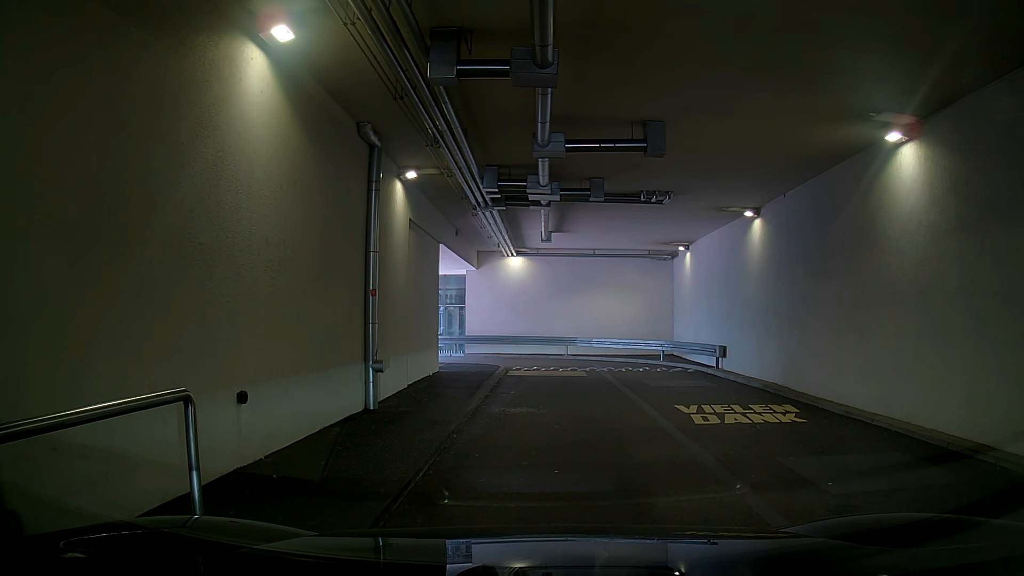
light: Day
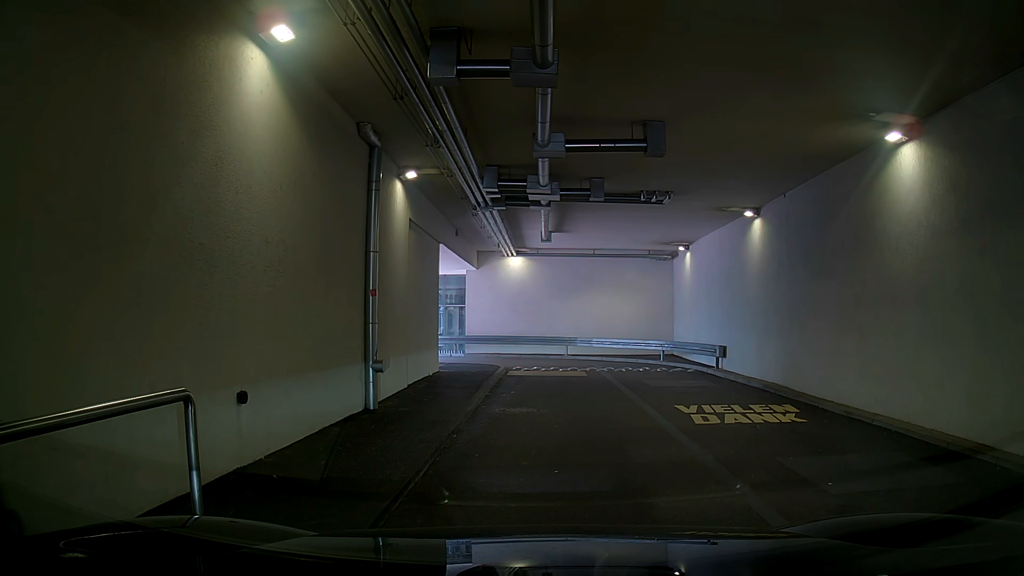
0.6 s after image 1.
(0.0, 0.0) m; 0°
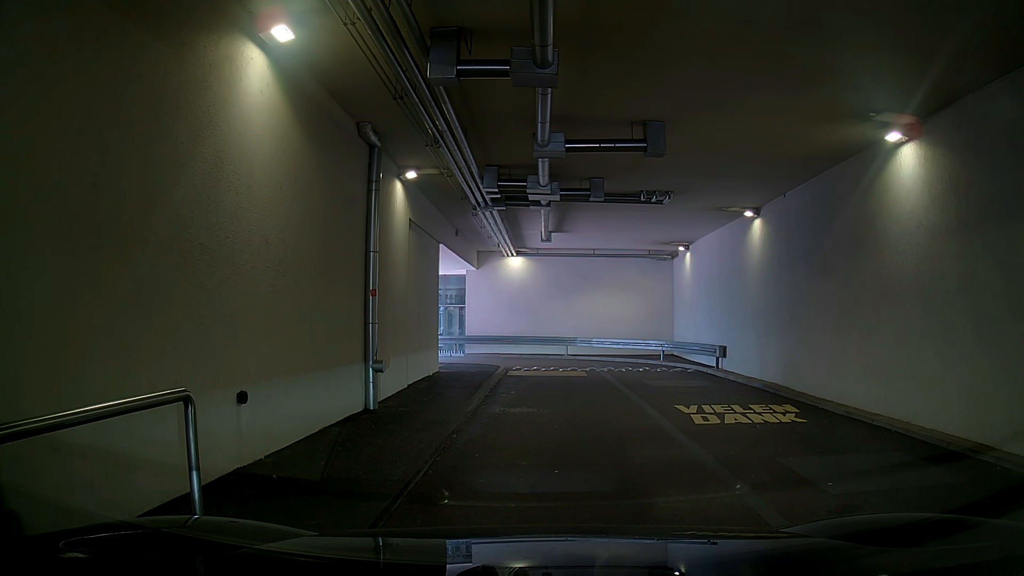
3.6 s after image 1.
(0.0, 0.0) m; 0°
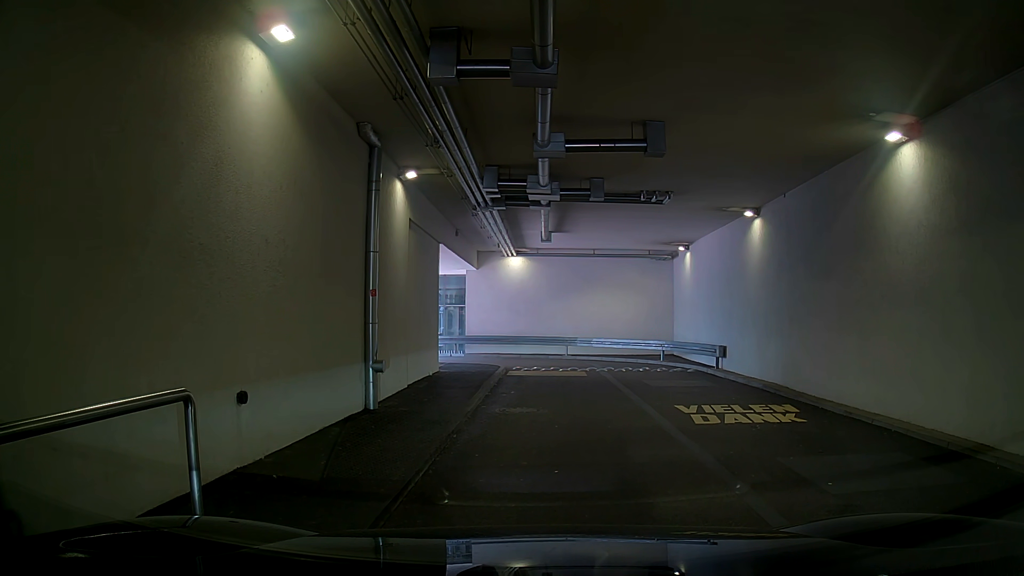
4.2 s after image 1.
(0.0, 0.0) m; 0°
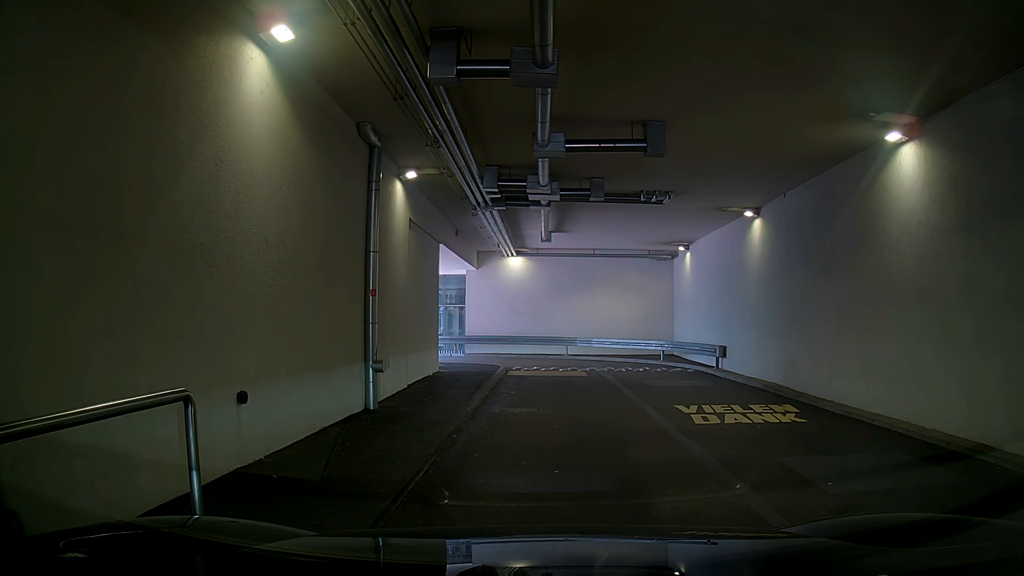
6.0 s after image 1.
(0.0, 0.0) m; 0°
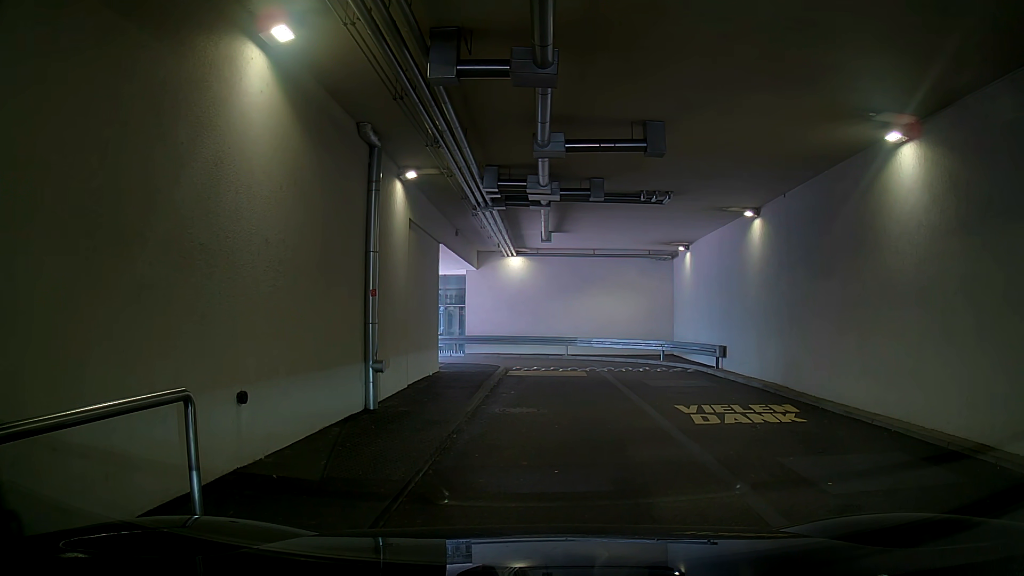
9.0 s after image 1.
(0.0, 0.0) m; 0°
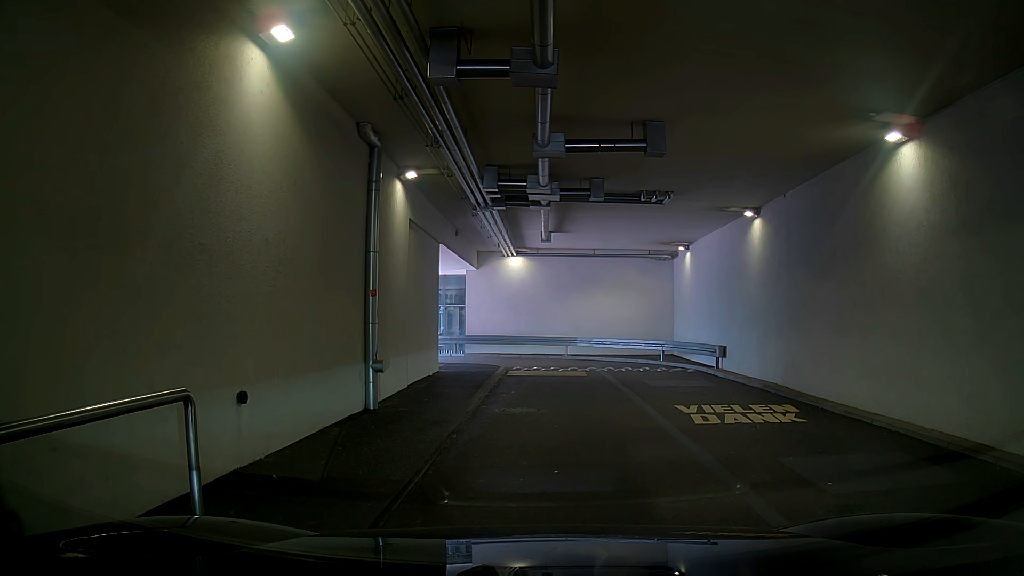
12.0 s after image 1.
(0.0, 0.0) m; 0°
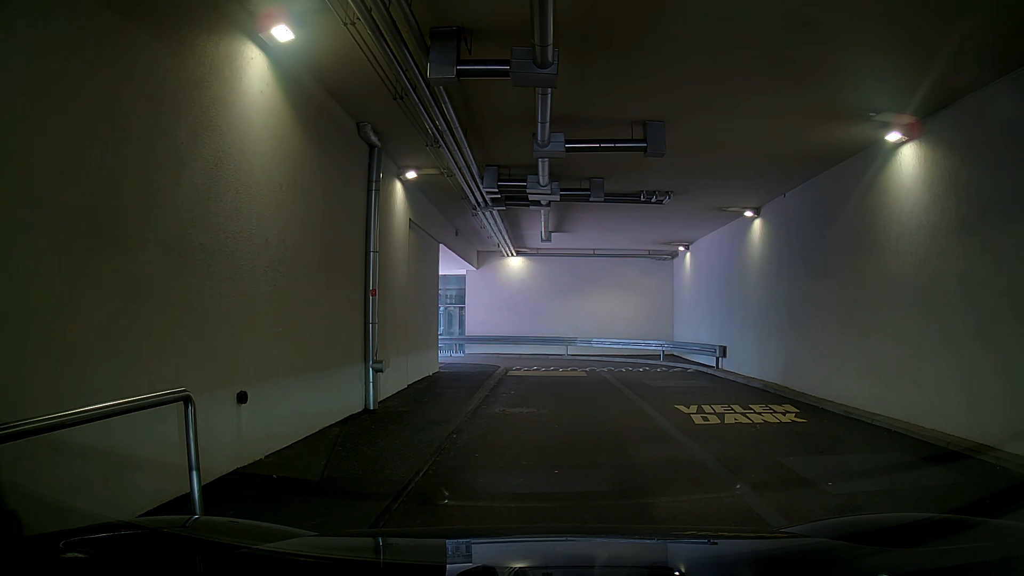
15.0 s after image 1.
(0.0, 0.0) m; 0°
